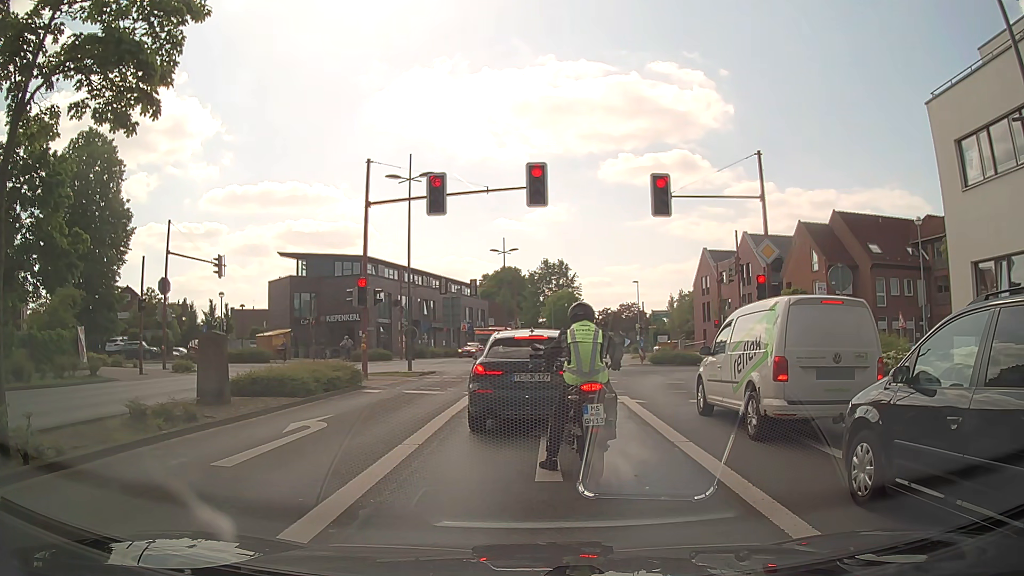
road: secondary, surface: asphalt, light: Day
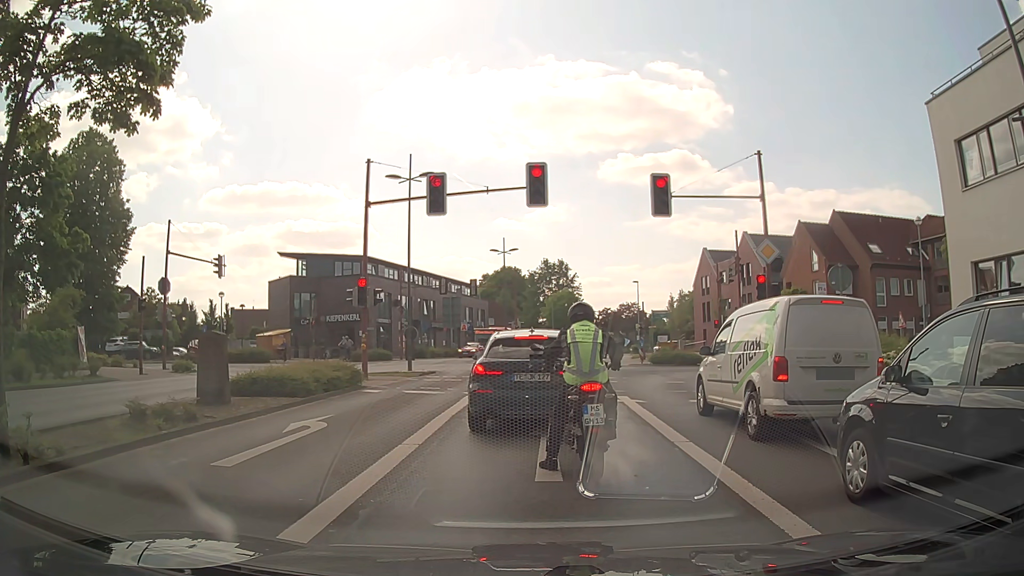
(0.0, 0.0) m; 0°
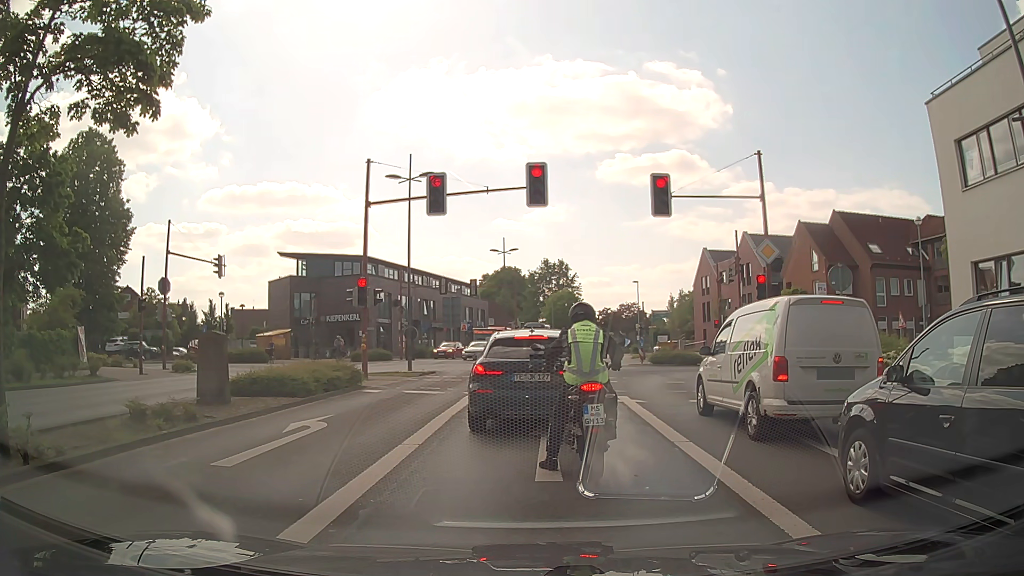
(0.0, 0.0) m; 0°
(0, +10) (+1, +20) (+1, +30) (+2, +40) (+3, +50) (+4, +60) (+6, +70) (+8, +80) (+9, +89) (+11, +99) m
